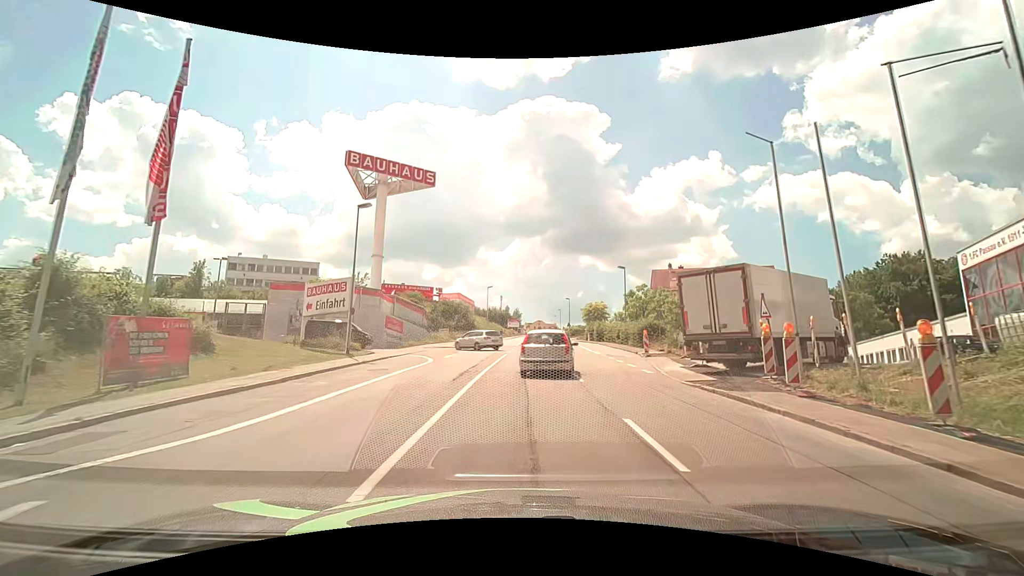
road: tertiary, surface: asphalt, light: Day
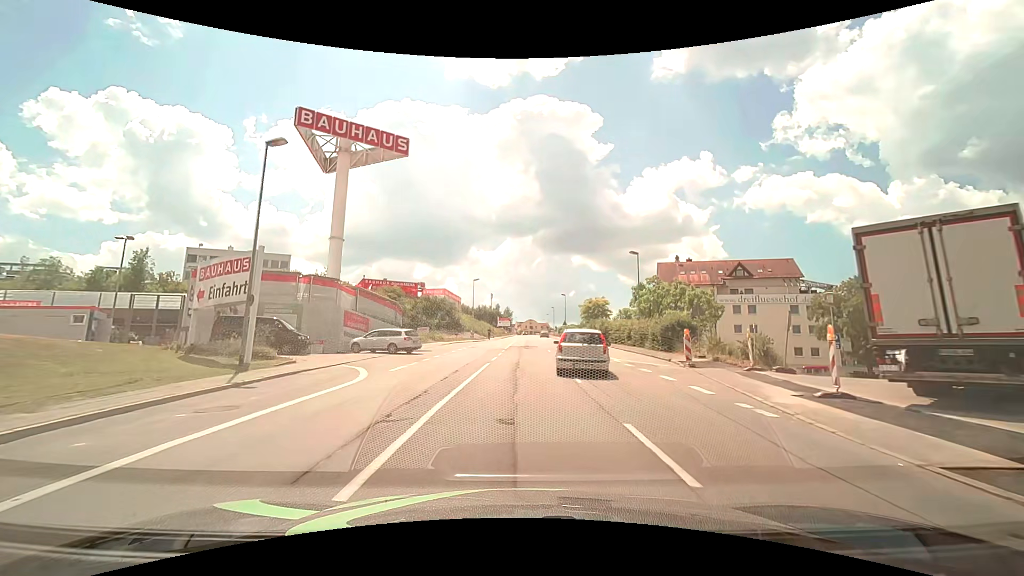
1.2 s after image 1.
(+0.2, +9.8) m; +1°
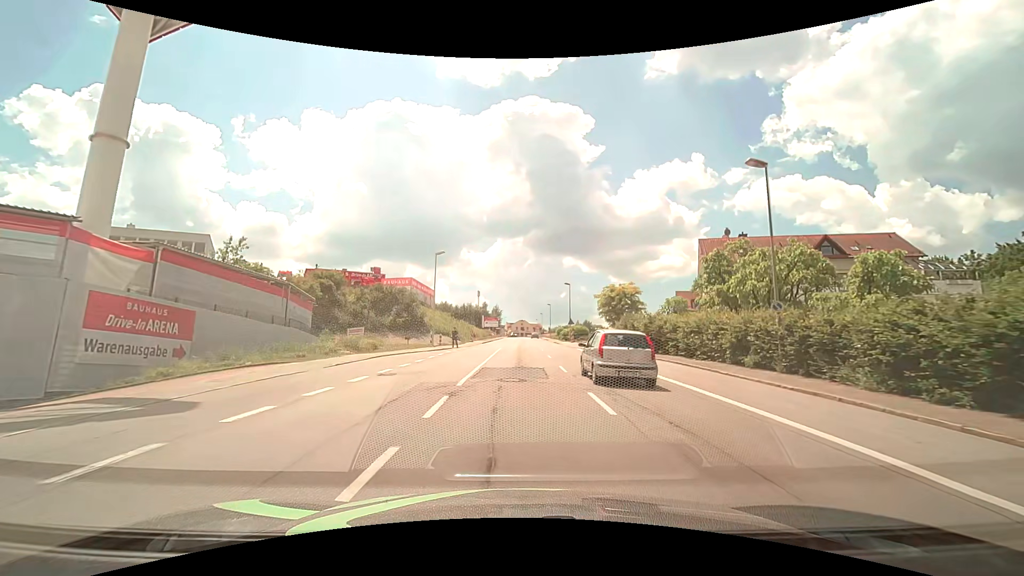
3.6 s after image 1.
(+0.4, +24.3) m; +1°
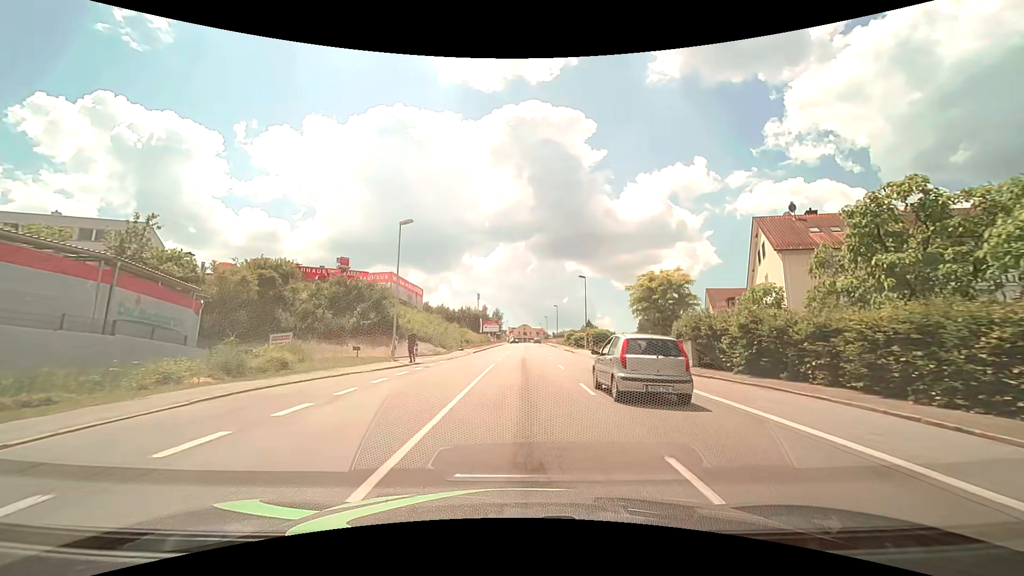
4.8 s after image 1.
(-0.1, +13.9) m; 0°
(0, +10) (0, +20) (0, +30) (0, +40) (0, +50) (0, +60) (+1, +70) (+1, +80) (+1, +90) (+1, +100) m
